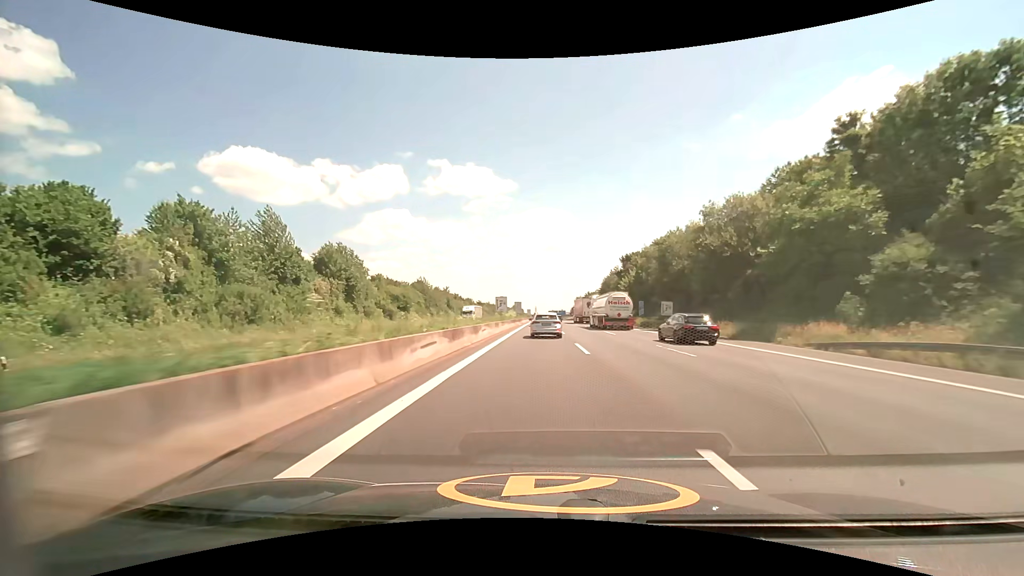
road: motorway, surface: asphalt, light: Day
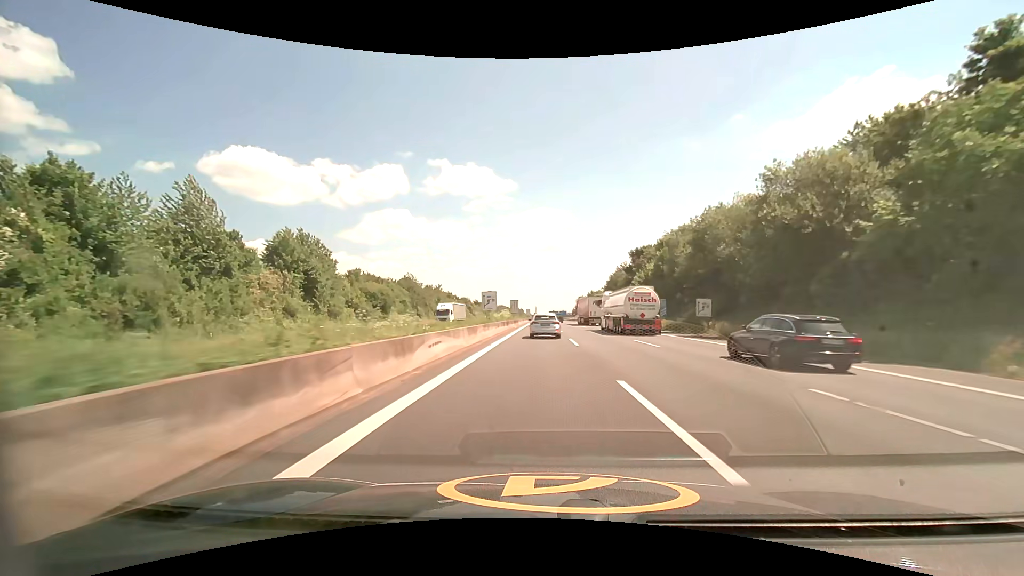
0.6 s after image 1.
(0.0, +12.8) m; 0°
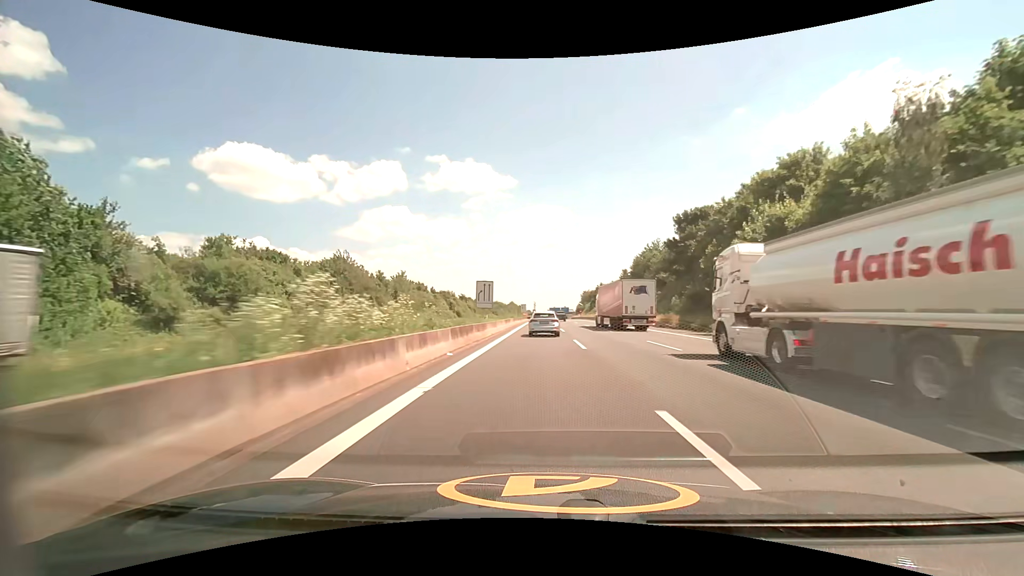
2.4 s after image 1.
(0.0, +39.2) m; 0°
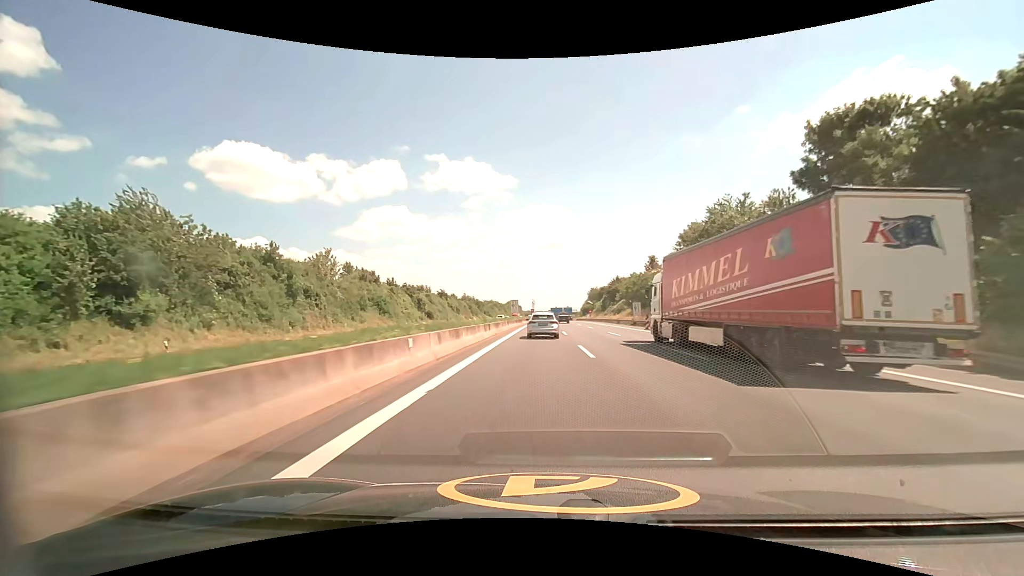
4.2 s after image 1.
(+0.1, +39.0) m; 0°
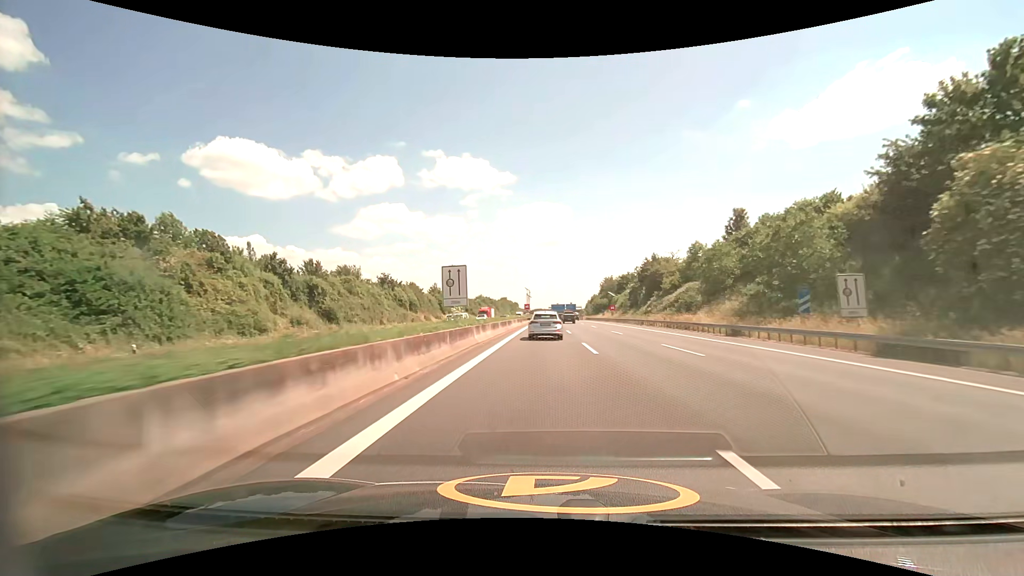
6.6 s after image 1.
(-0.1, +52.5) m; 0°
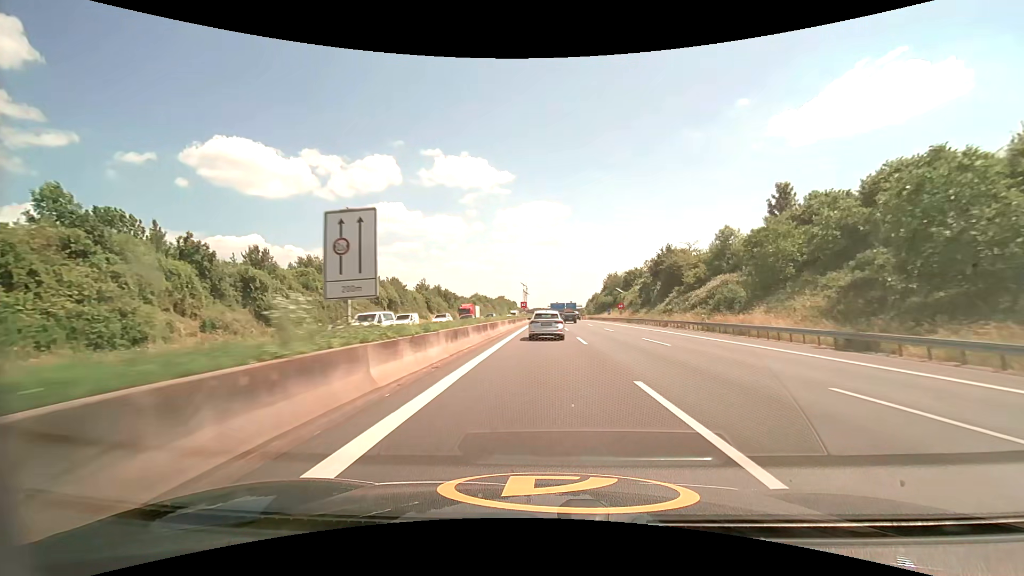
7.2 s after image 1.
(0.0, +13.2) m; 0°
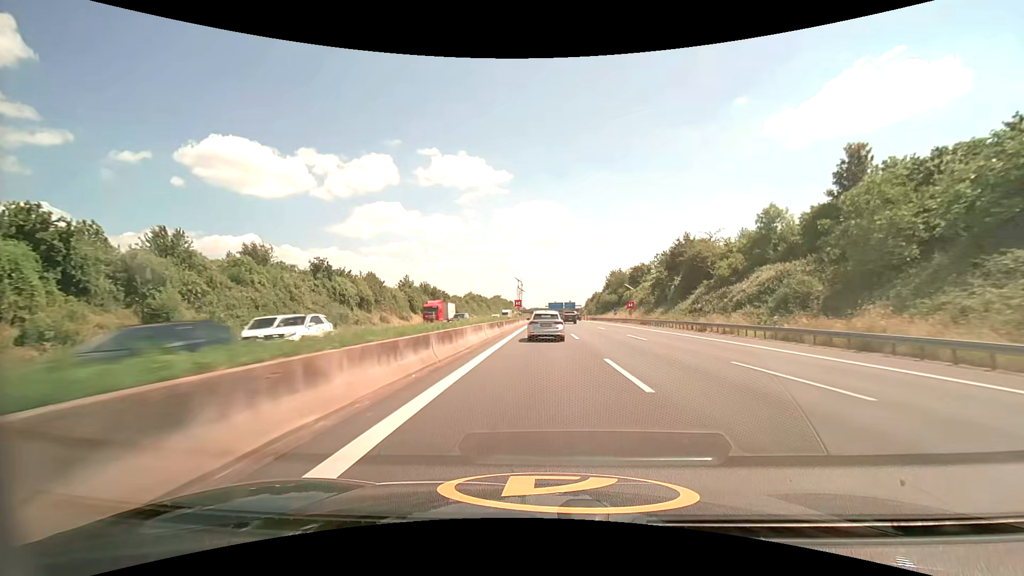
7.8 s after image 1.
(0.0, +13.1) m; 0°
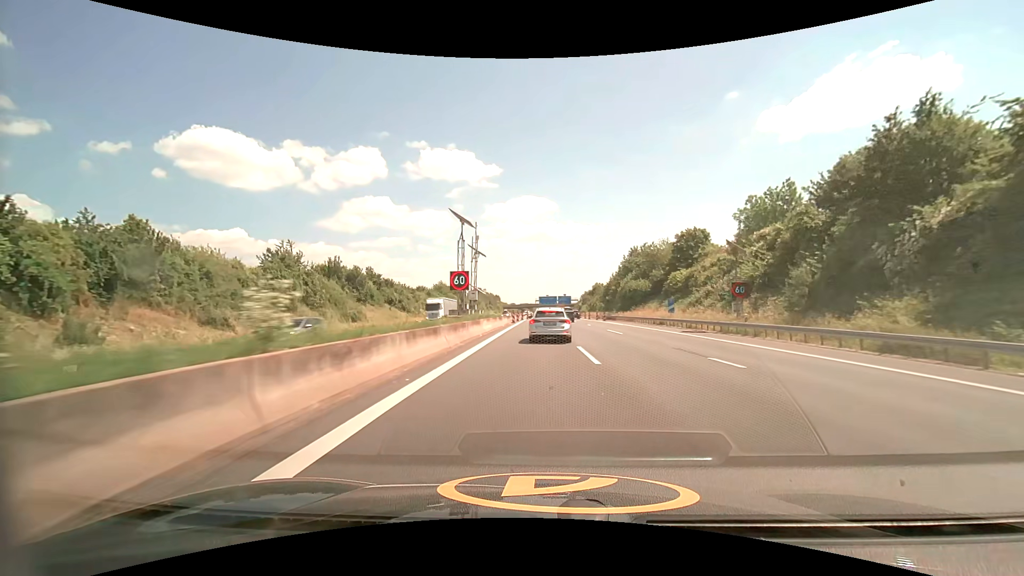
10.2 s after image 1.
(+0.4, +49.4) m; +1°
(0, +10) (0, +20) (+1, +30) (+1, +40) (+1, +50) (+2, +60) (+2, +70) (+2, +80) (+3, +90) (+3, +100) m
